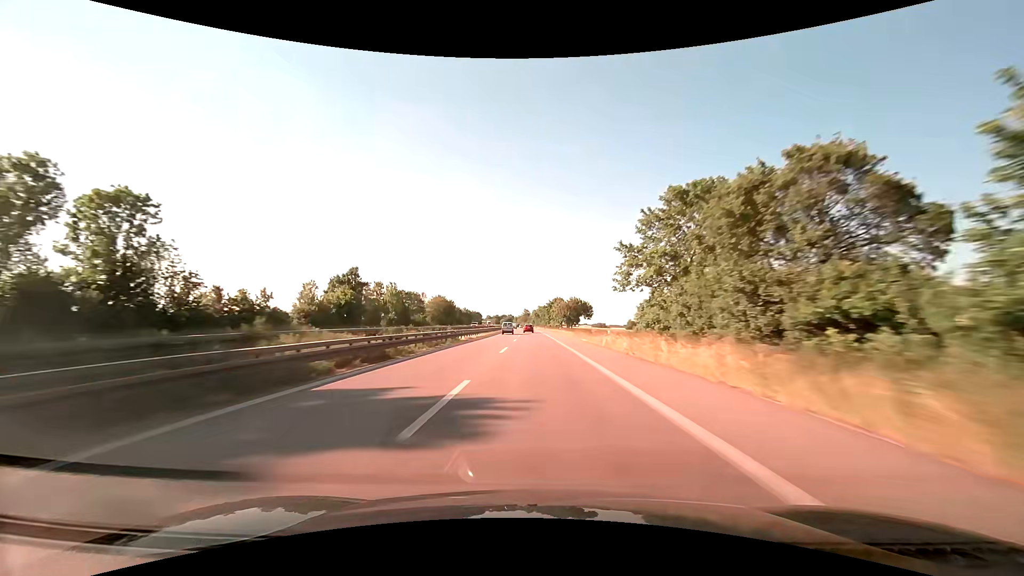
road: trunk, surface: asphalt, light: Day
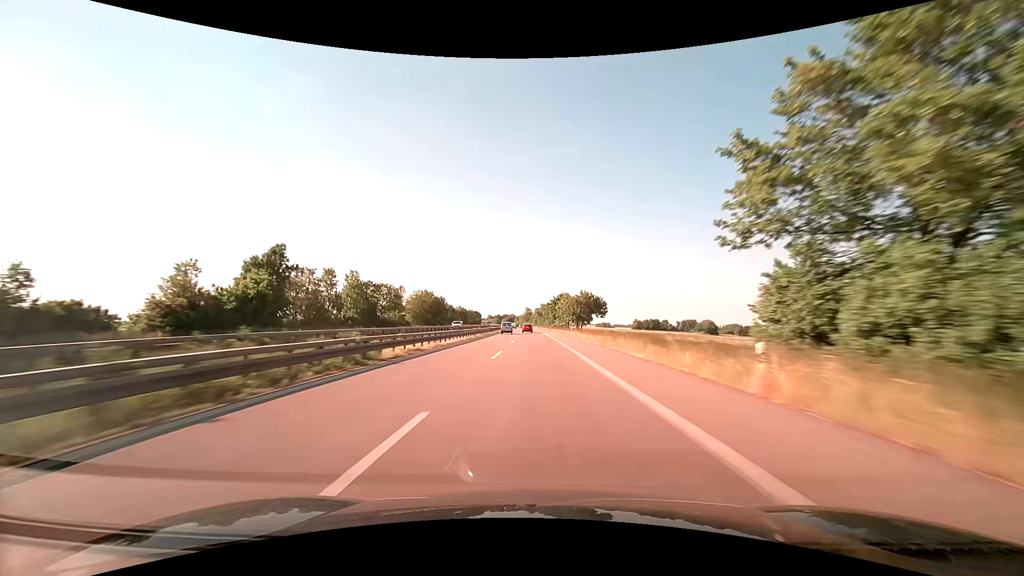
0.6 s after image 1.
(-0.1, +22.3) m; 0°
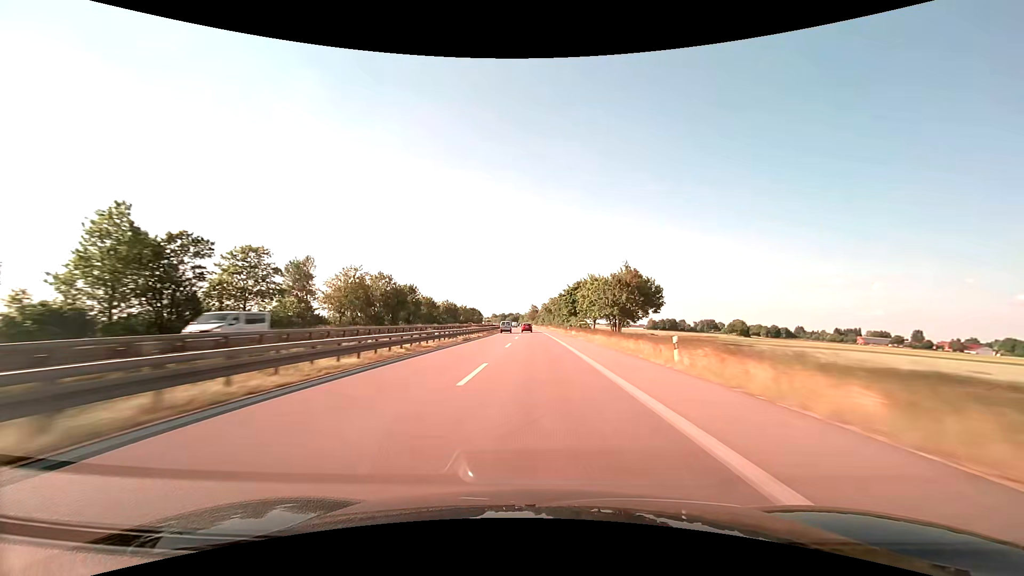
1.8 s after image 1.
(-0.3, +44.7) m; -1°
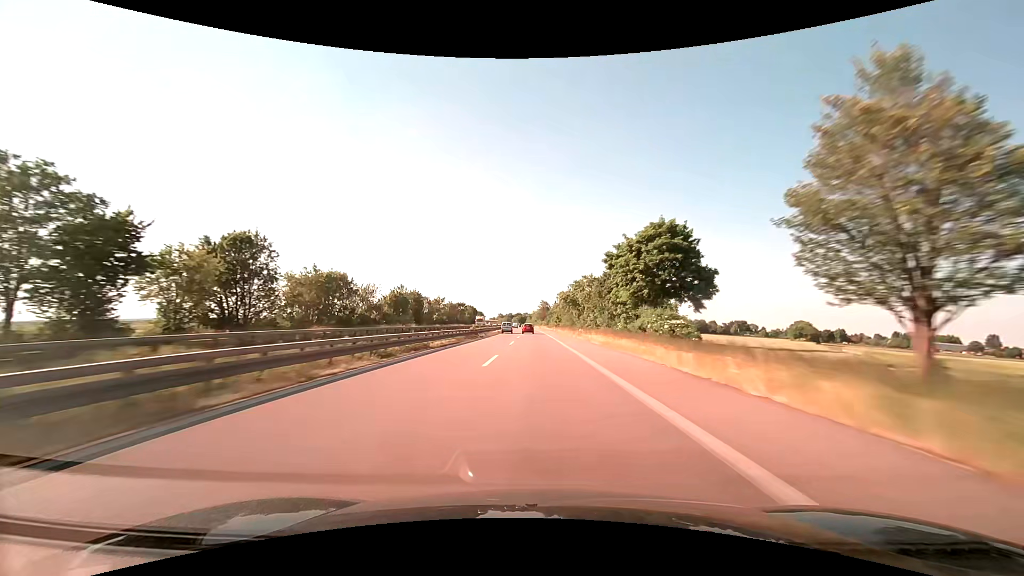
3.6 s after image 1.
(-0.7, +66.8) m; -1°
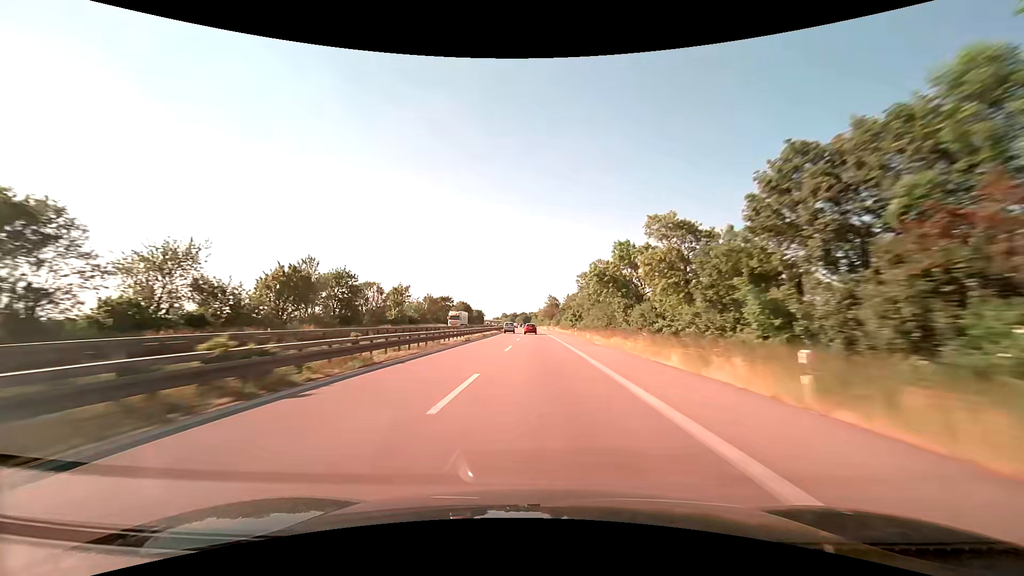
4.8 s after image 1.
(-0.2, +44.3) m; -1°
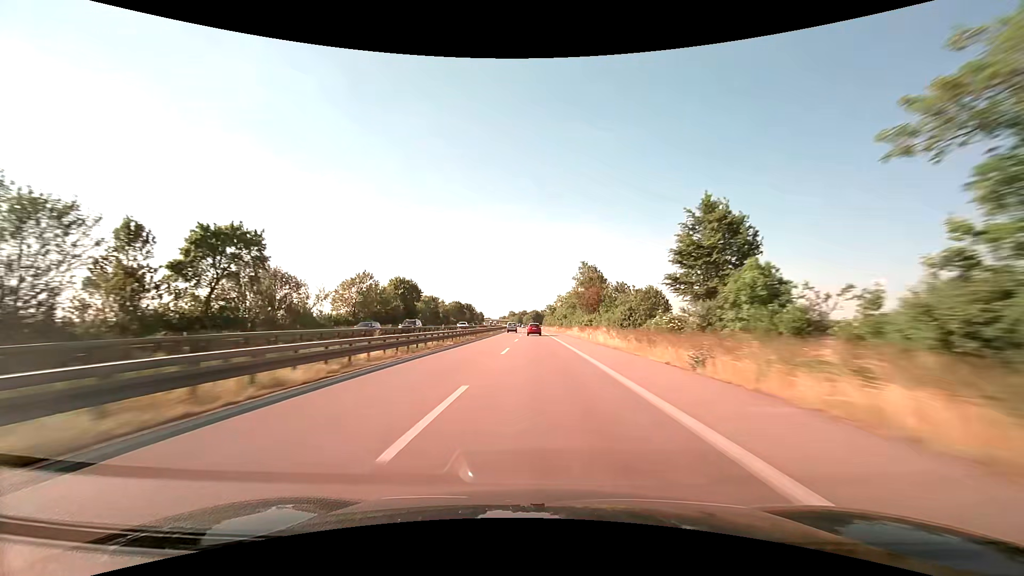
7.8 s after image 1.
(-1.1, +110.3) m; -1°
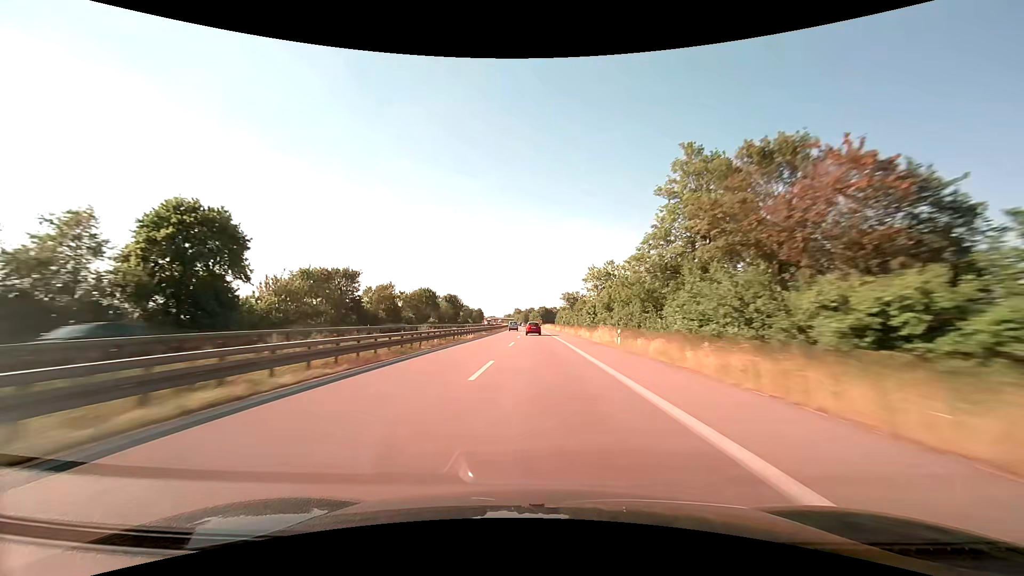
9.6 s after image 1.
(-0.5, +64.9) m; -1°
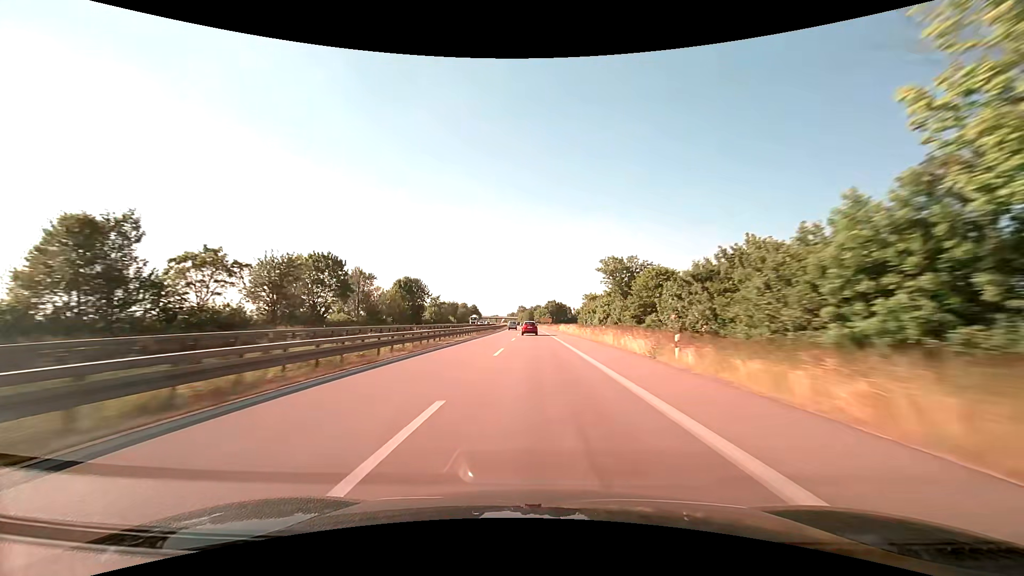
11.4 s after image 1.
(-0.4, +62.9) m; -1°
(0, +10) (0, +20) (0, +30) (0, +40) (-1, +50) (-1, +60) (-1, +70) (-1, +80) (-1, +90) (-2, +100) m
